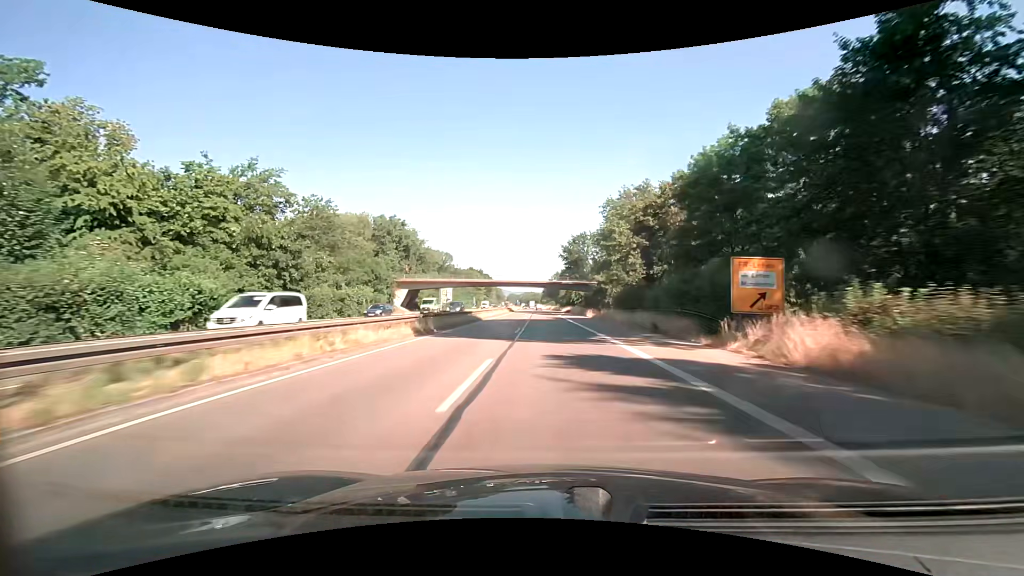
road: trunk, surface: asphalt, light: Day
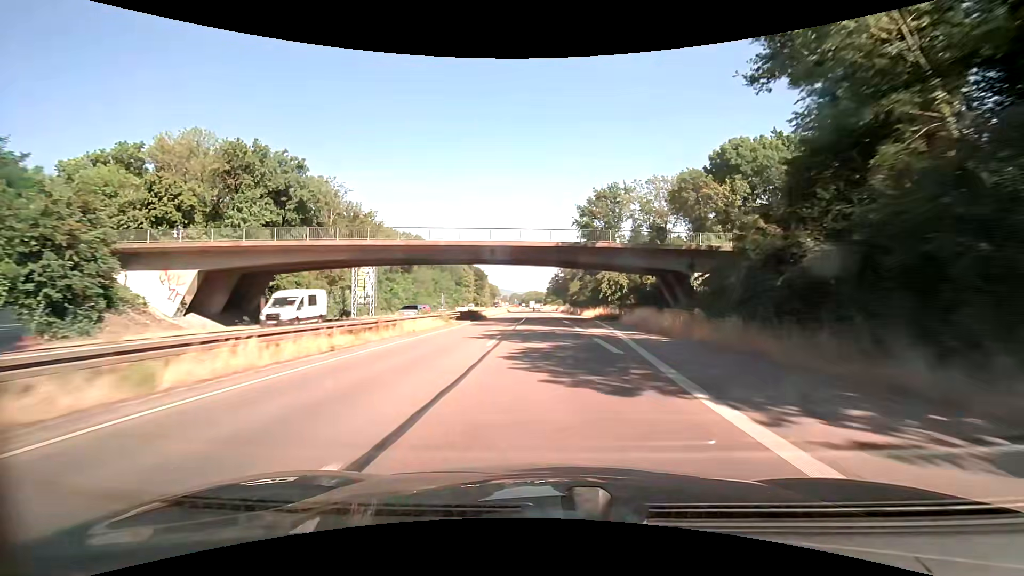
(0.0, +62.8) m; 0°
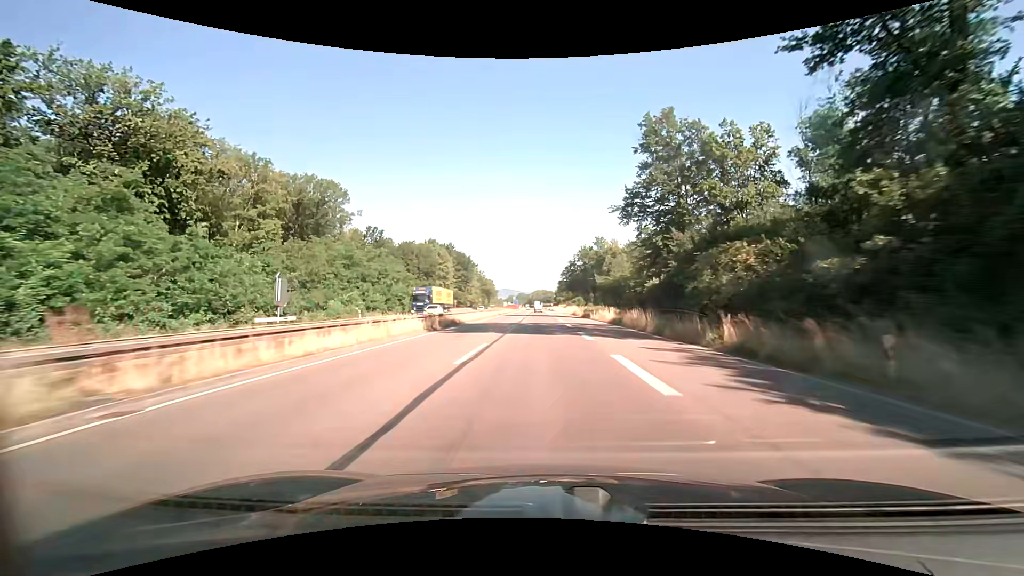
(-0.8, +78.3) m; -1°
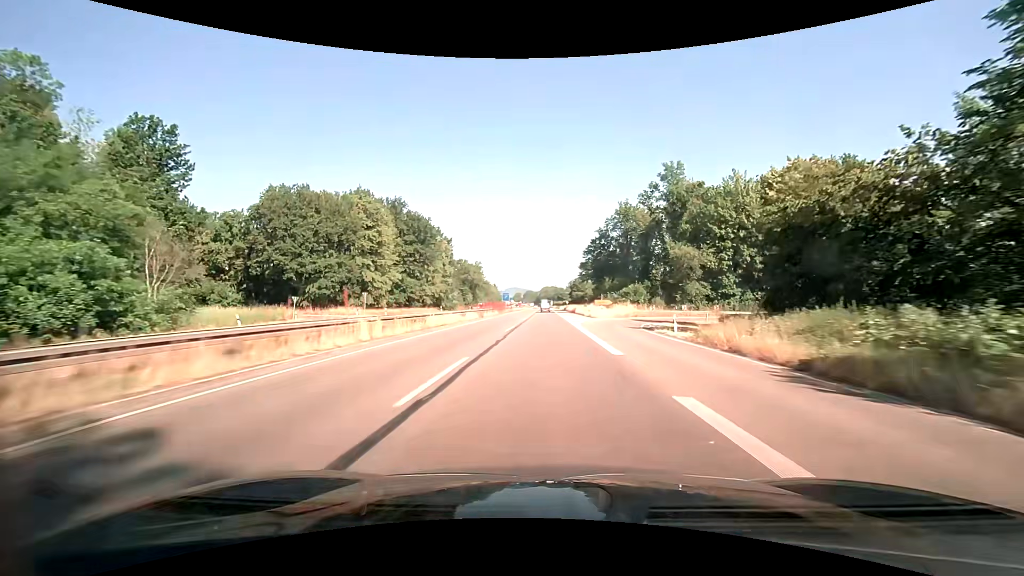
(-0.9, +78.2) m; -1°
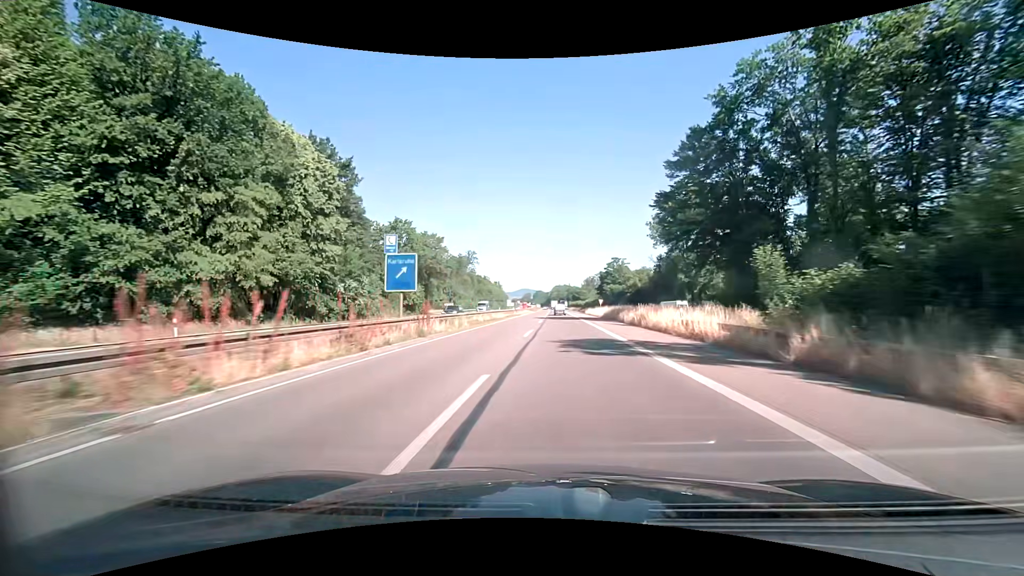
(-0.5, +76.0) m; -1°
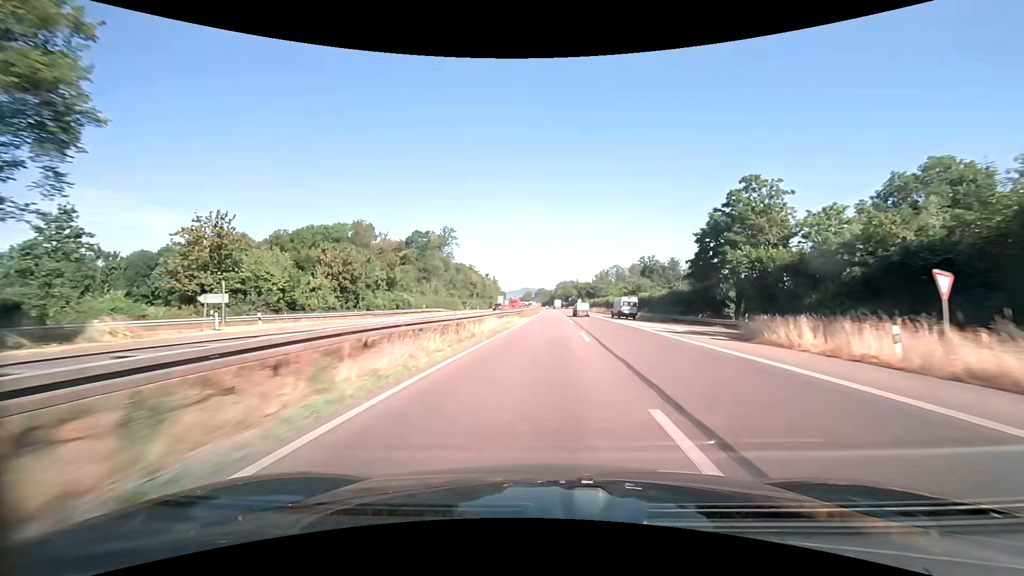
(-0.9, +76.5) m; 0°
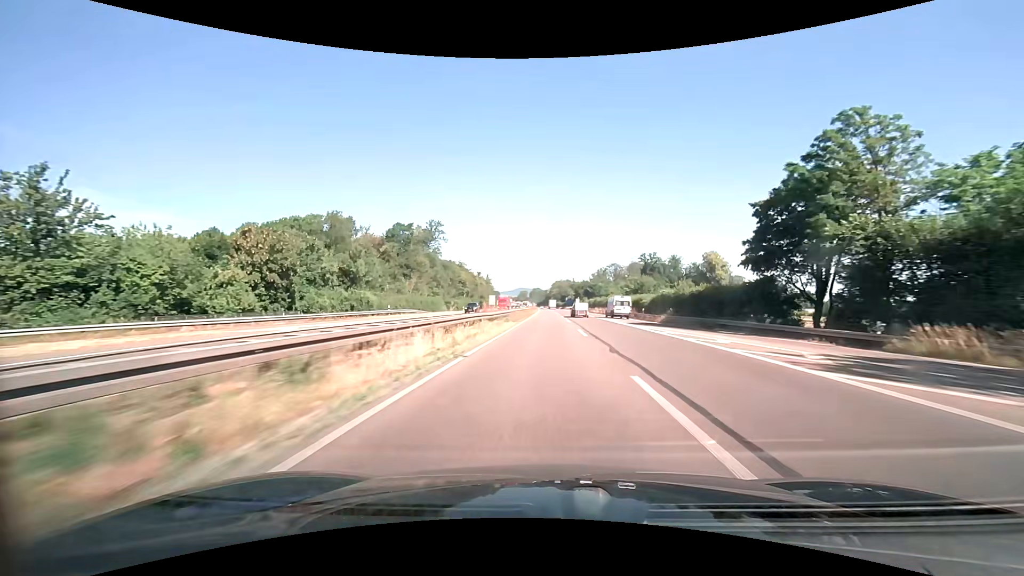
(+0.1, +15.5) m; +1°
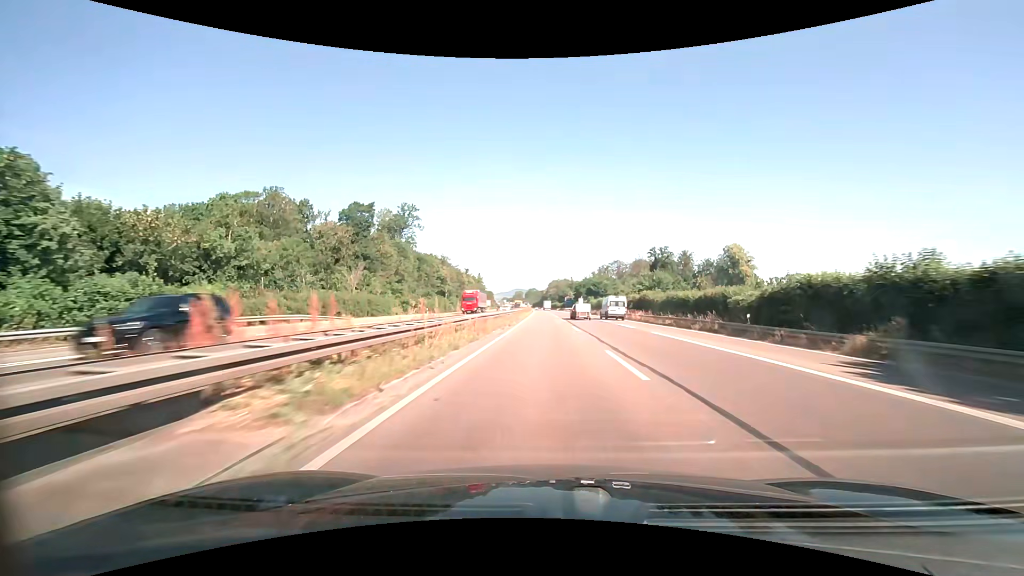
(+0.1, +31.0) m; 0°
(0, +10) (0, +20) (0, +30) (0, +40) (0, +50) (0, +60) (0, +70) (0, +80) (0, +90) (0, +100) m
